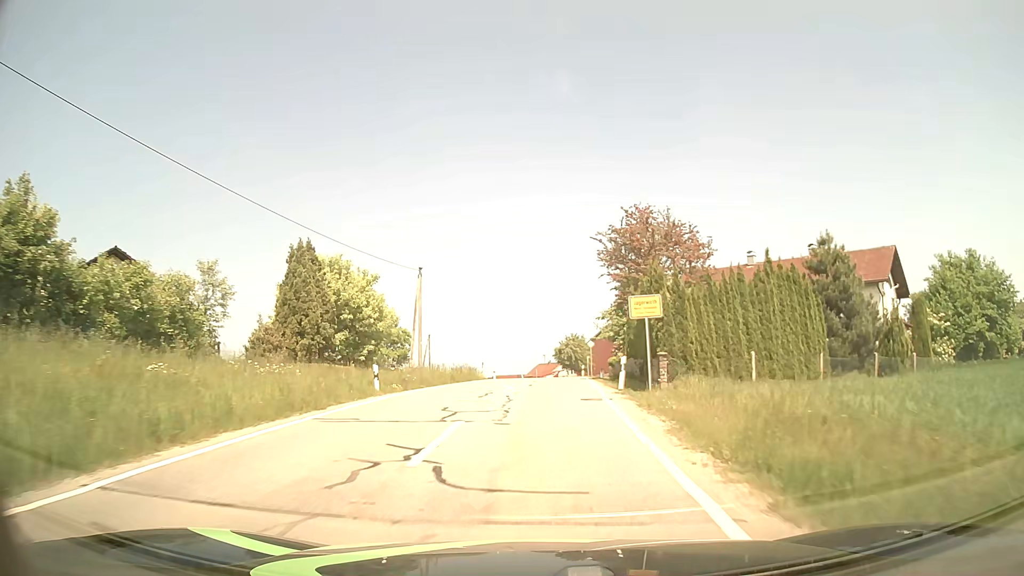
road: tertiary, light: Day
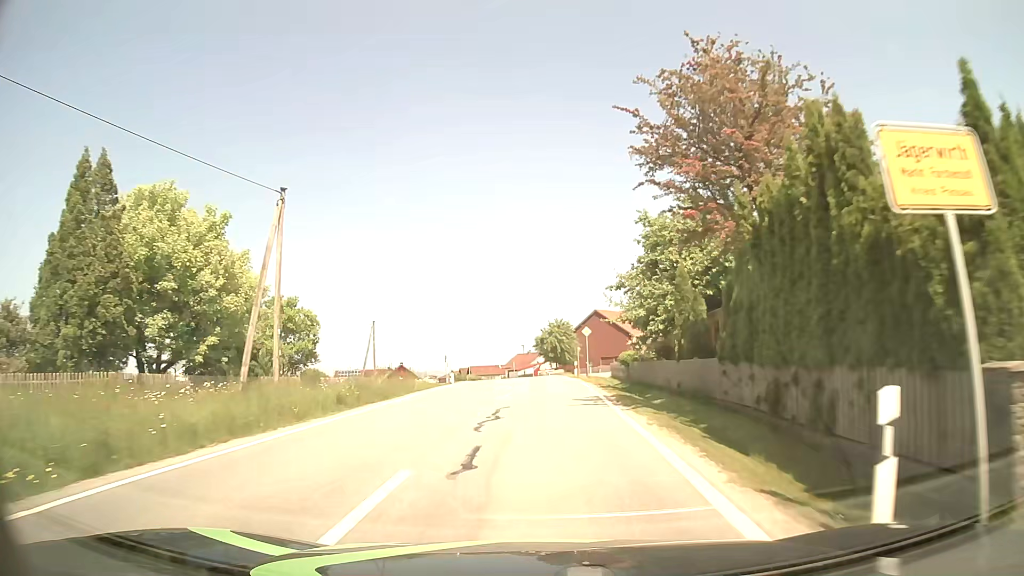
(+0.2, +16.4) m; +2°
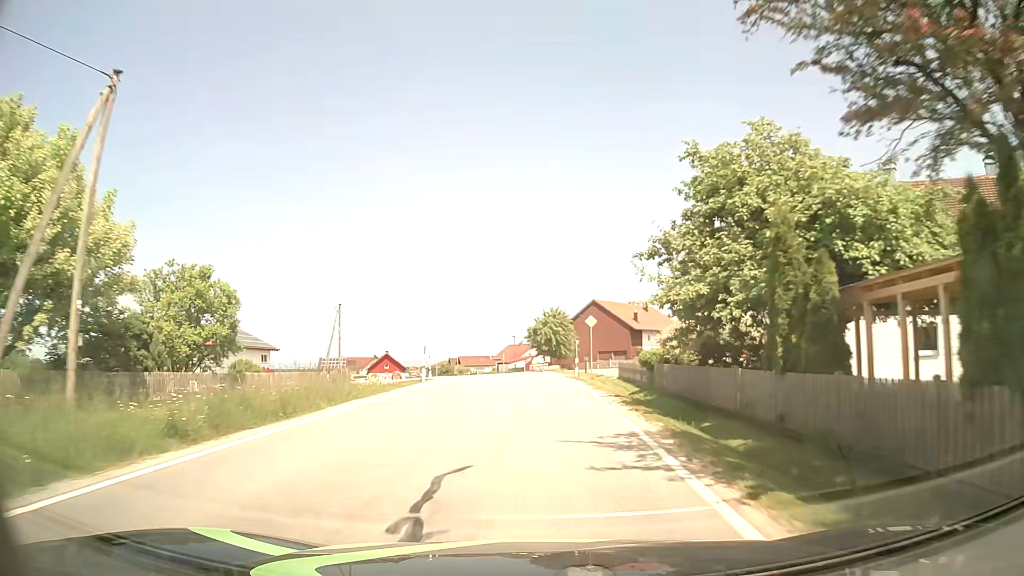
(0.0, +8.0) m; 0°
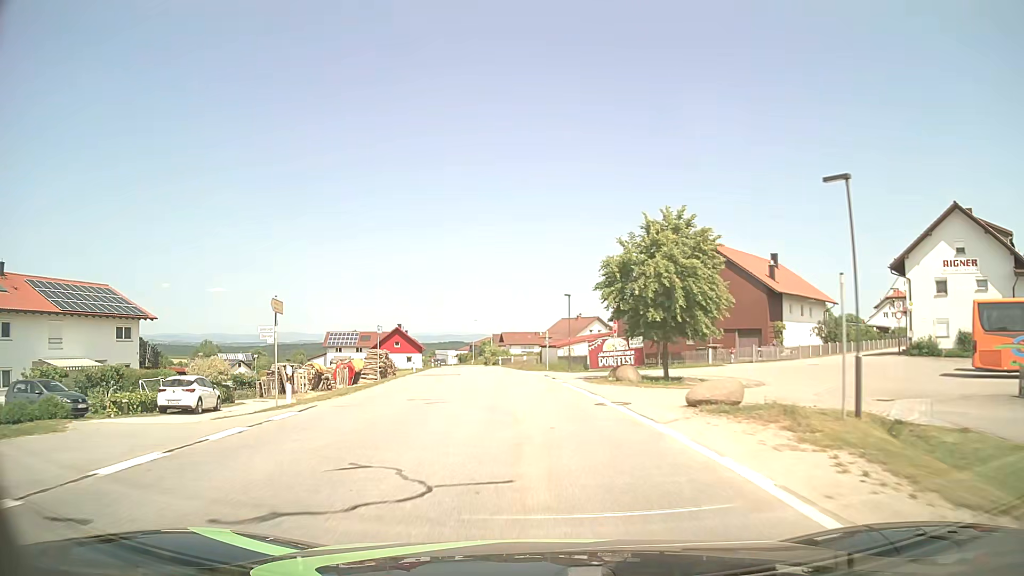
(-0.9, +40.3) m; -5°
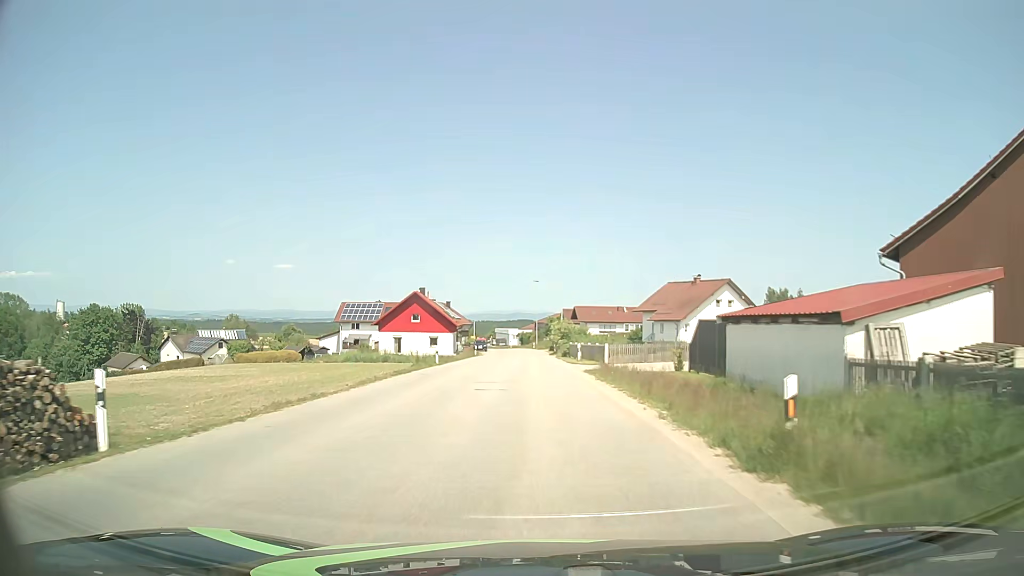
(-2.5, +40.5) m; -6°
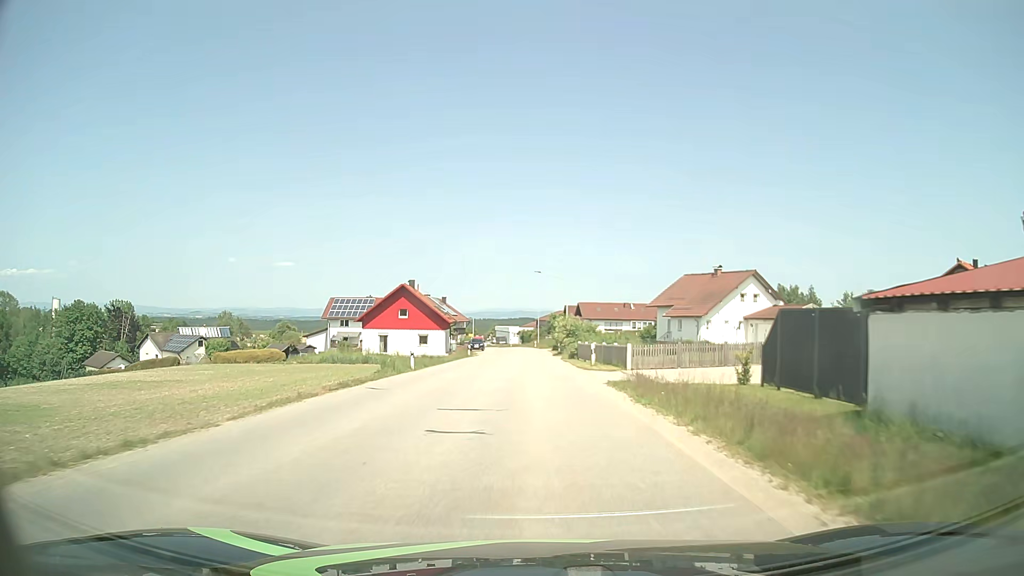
(0.0, +7.9) m; 0°
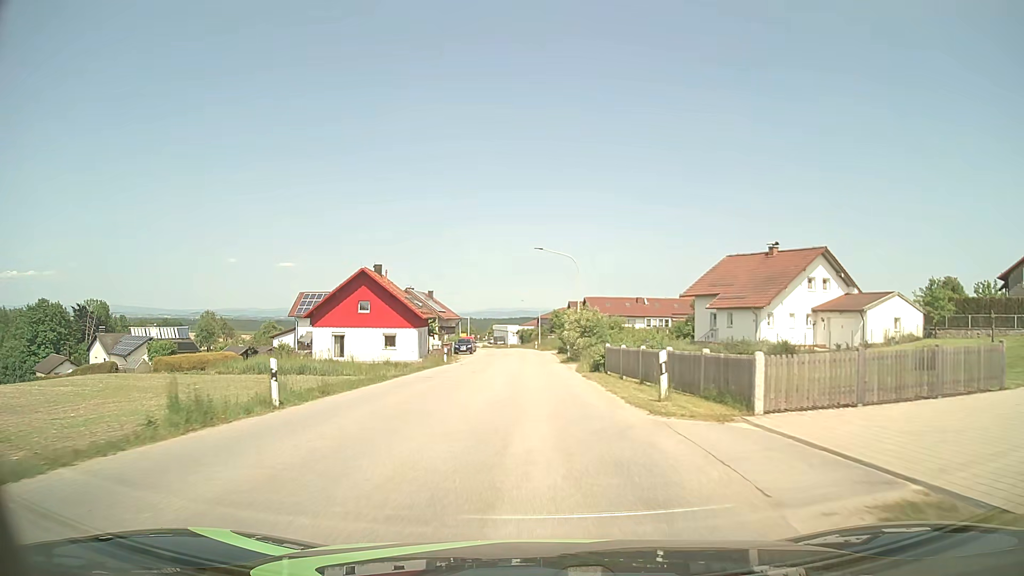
(+0.1, +15.8) m; 0°
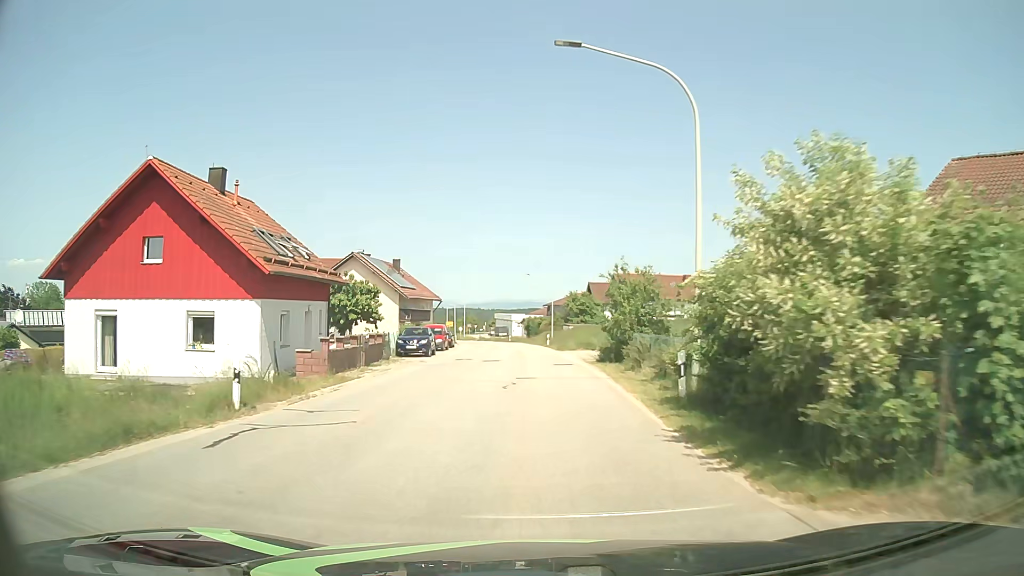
(-0.3, +31.2) m; -1°
(0, +10) (0, +20) (0, +30) (-1, +40) (-1, +50) (-2, +60) (-3, +70) (-4, +80) (-5, +90) (-7, +100) m
